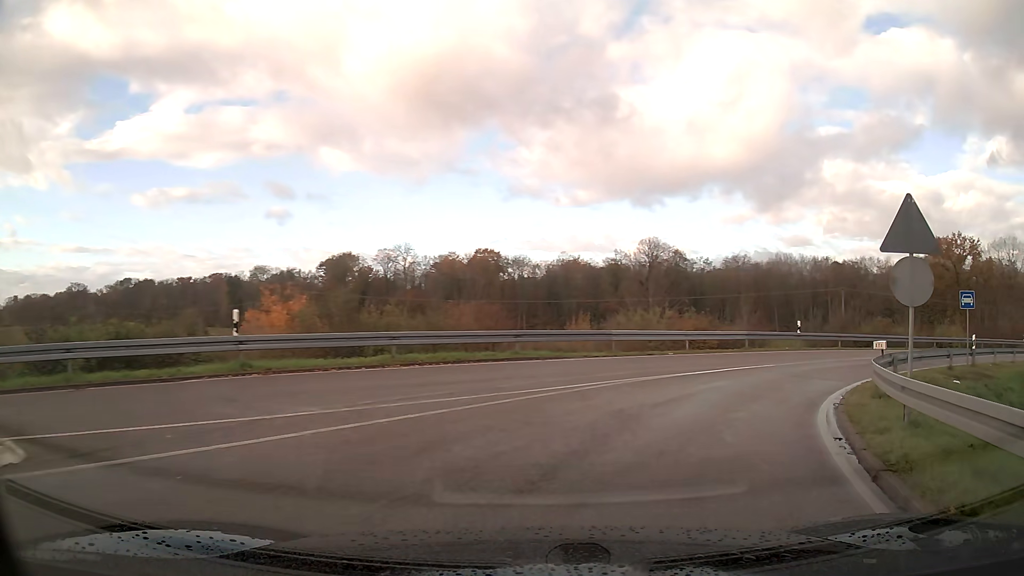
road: trunk_link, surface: asphalt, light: Day
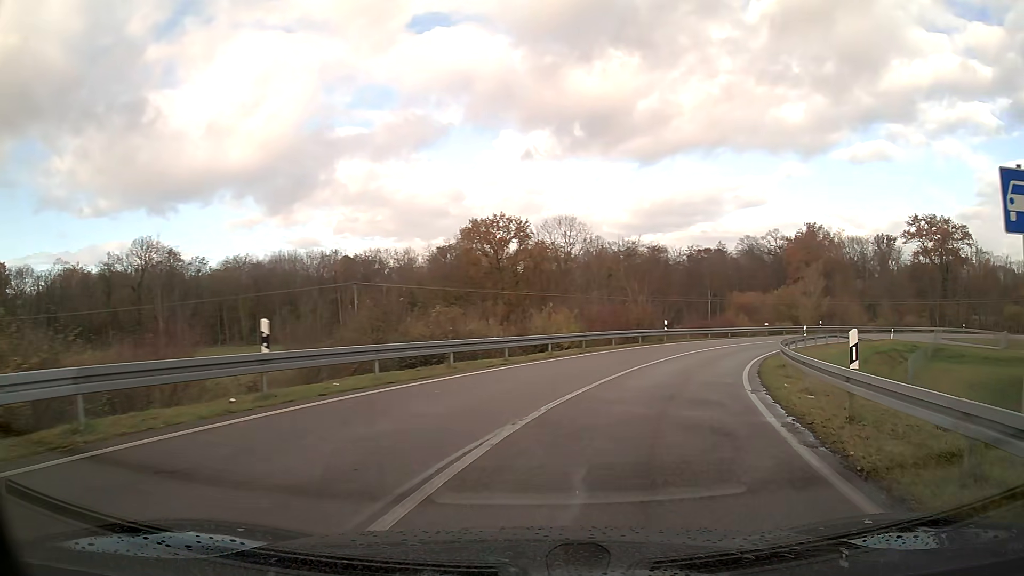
(+7.3, +18.8) m; +41°
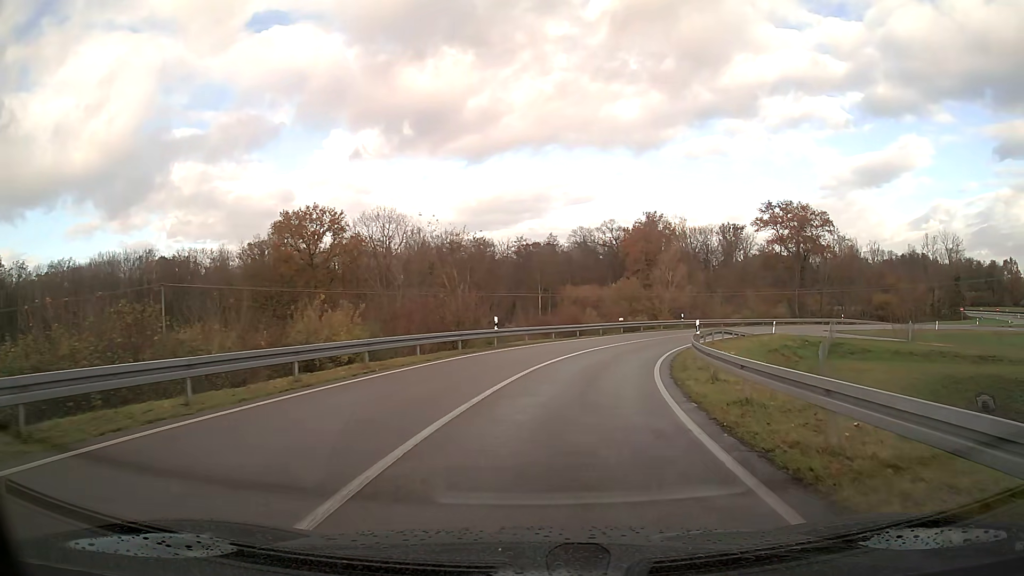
(+1.3, +11.1) m; +12°
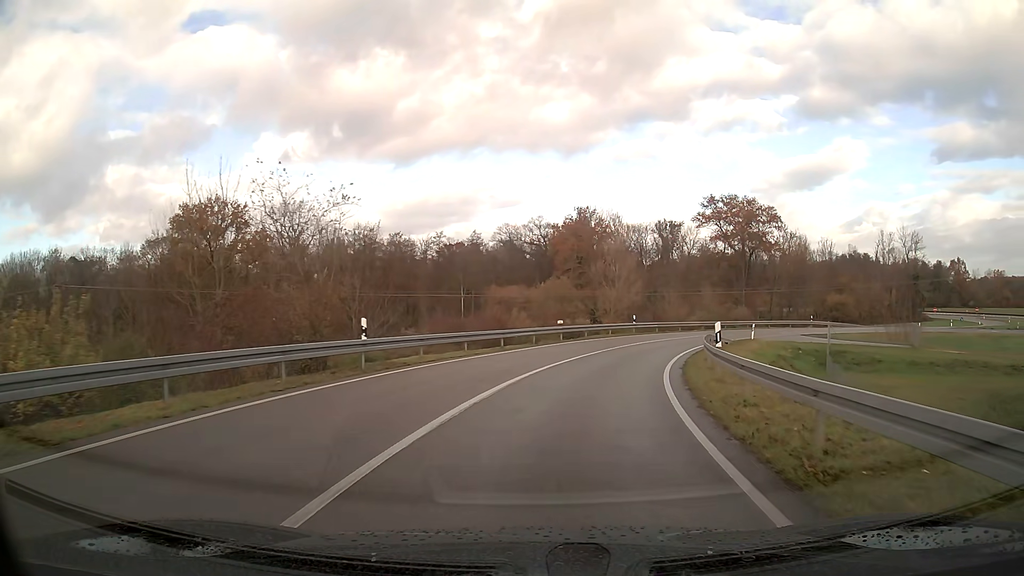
(+0.7, +12.0) m; +7°
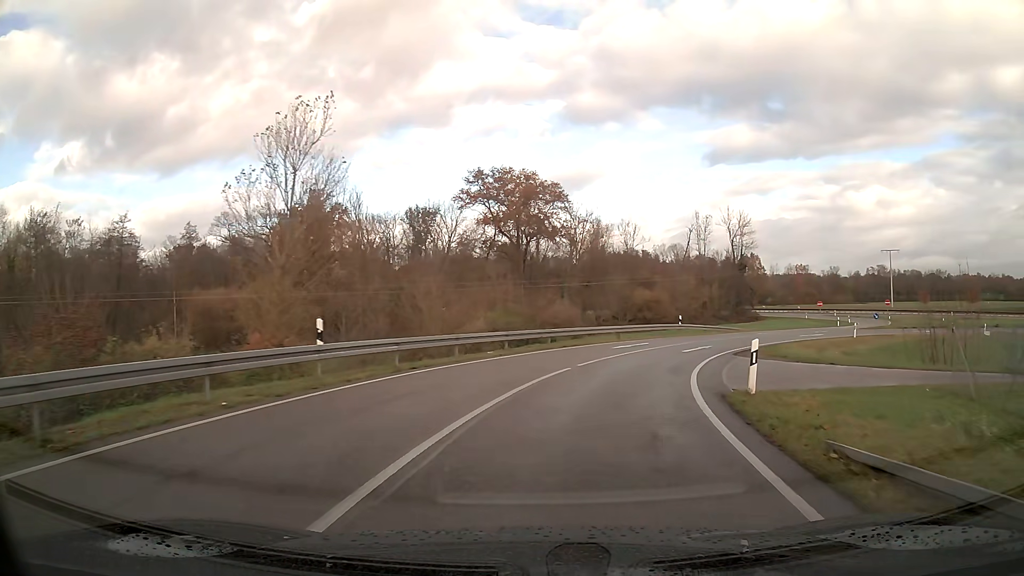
(+5.9, +32.1) m; +22°
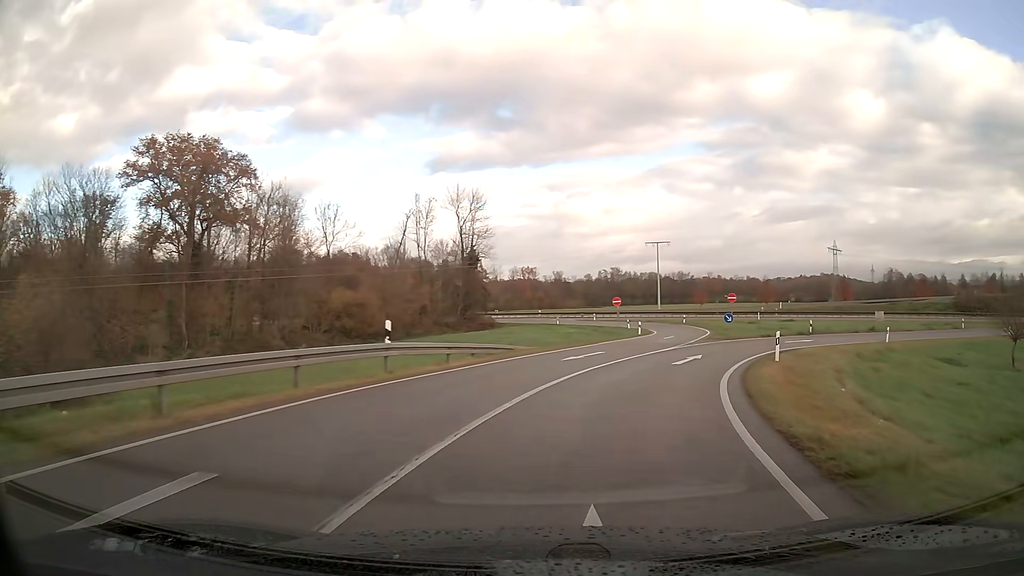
(+5.5, +26.1) m; +25°
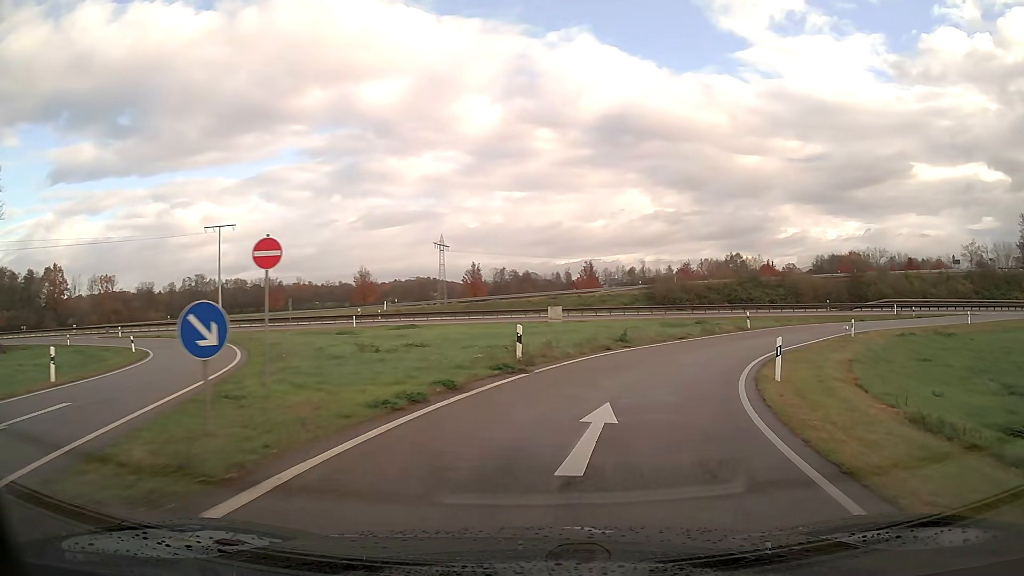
(+9.7, +31.3) m; +35°
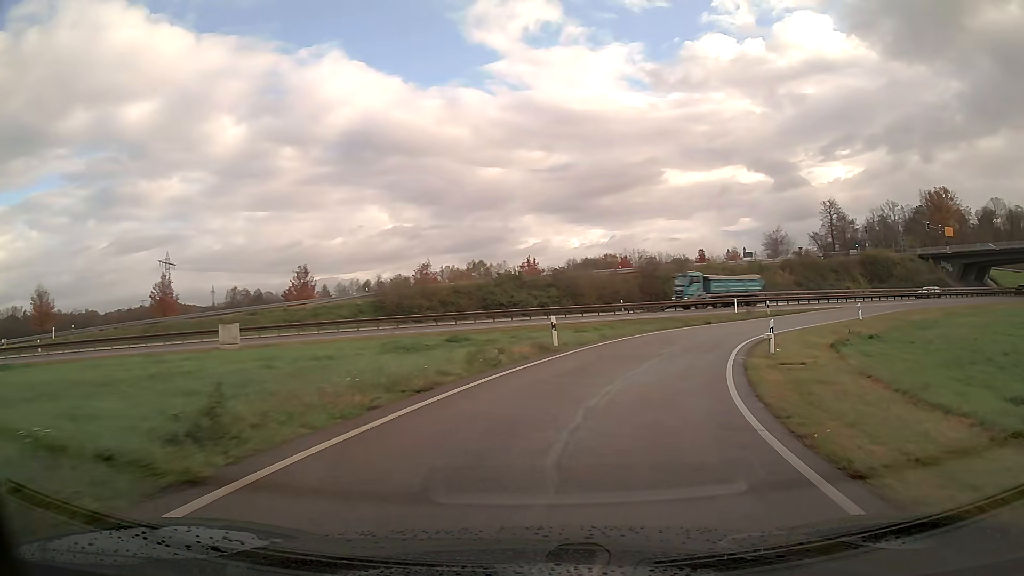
(+3.8, +19.6) m; +22°
(+1, +10) (+4, +20) (+8, +29) (+14, +37) (+21, +44) (+29, +50) (+37, +55) (+46, +59) (+55, +64) (+65, +67) m
